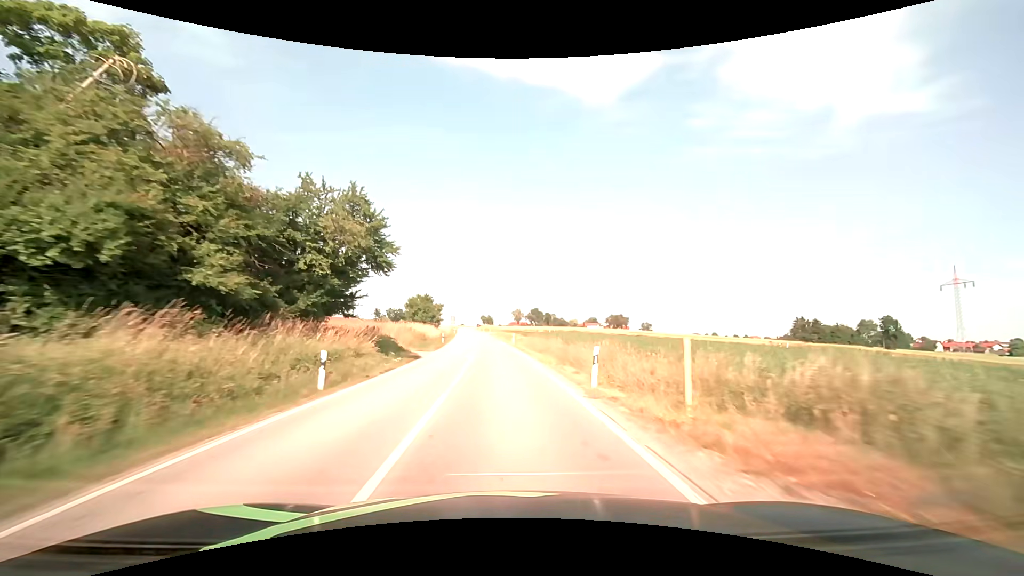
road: secondary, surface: asphalt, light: Day
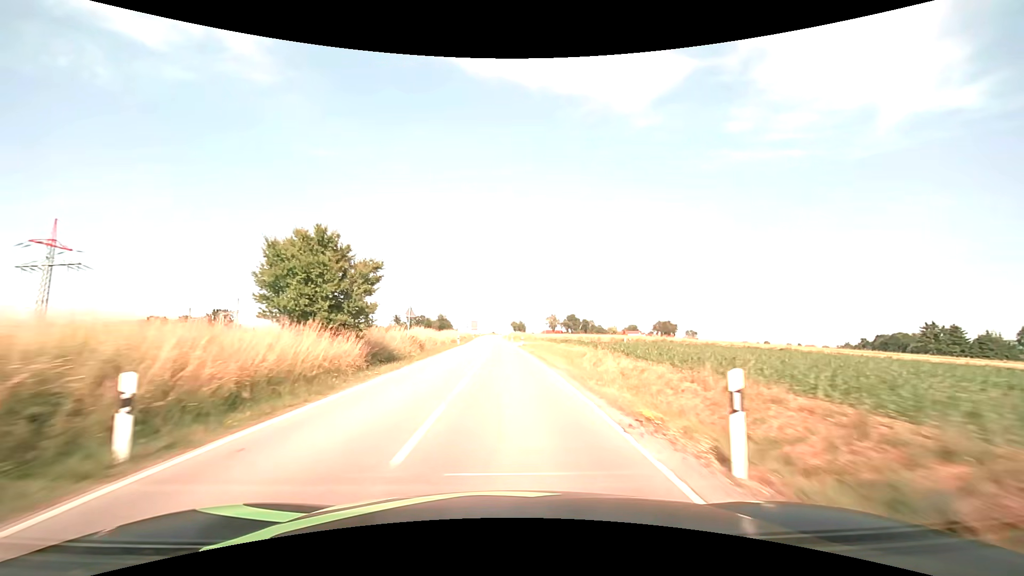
(-1.4, +44.2) m; -4°
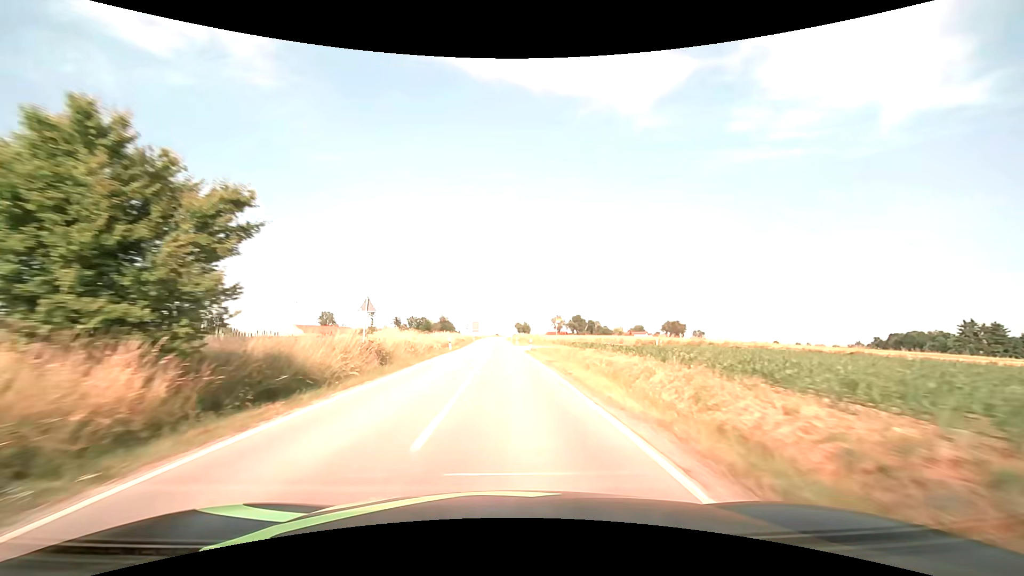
(-0.1, +11.7) m; 0°
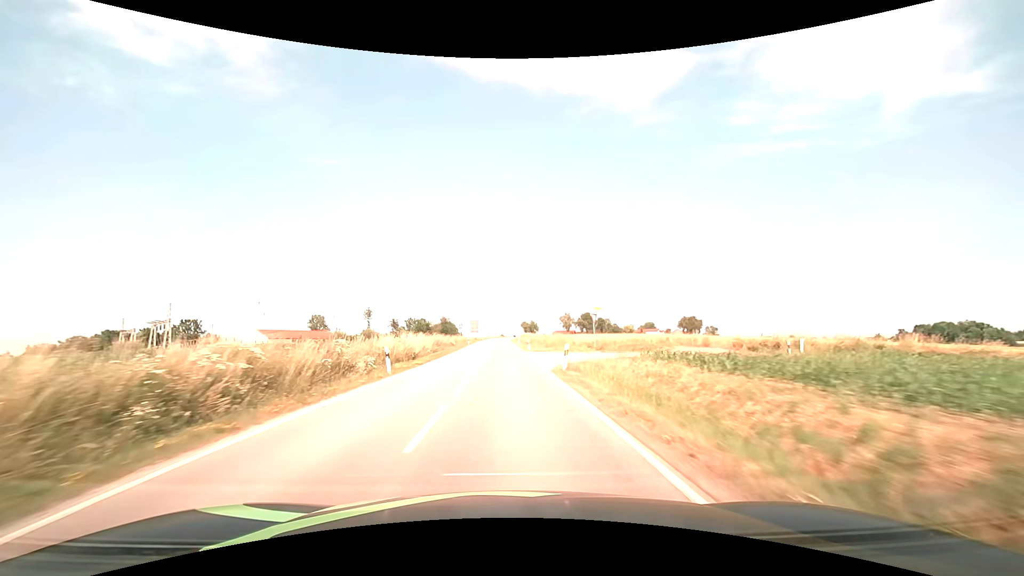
(-0.1, +24.1) m; -1°
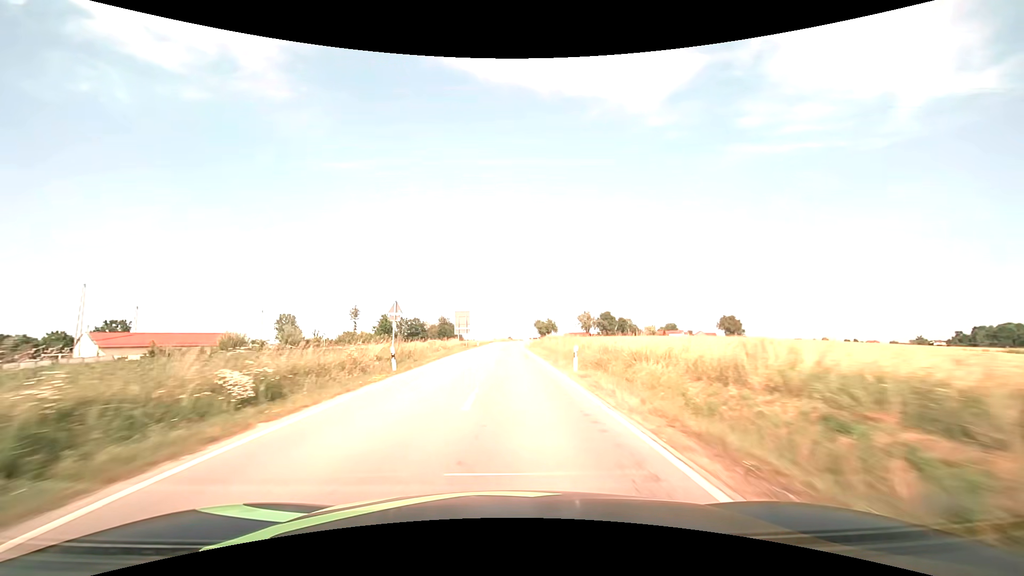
(-0.9, +51.5) m; -1°
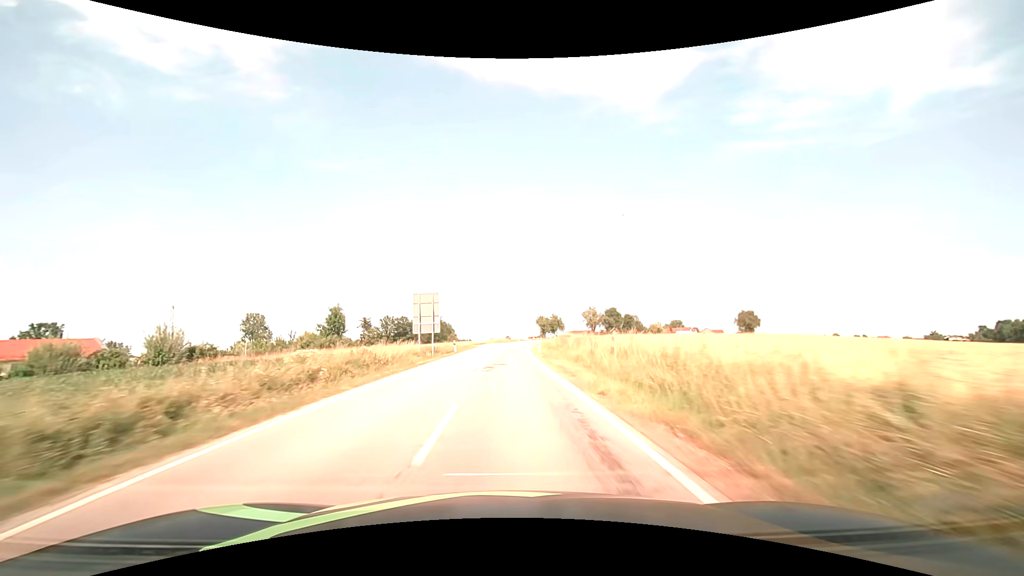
(+0.1, +27.3) m; 0°
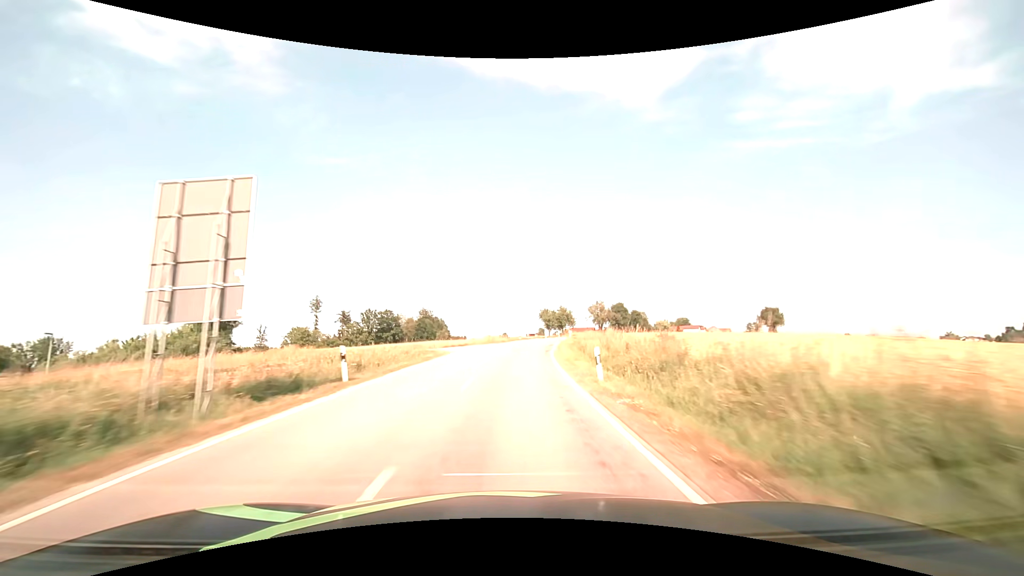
(0.0, +28.0) m; 0°
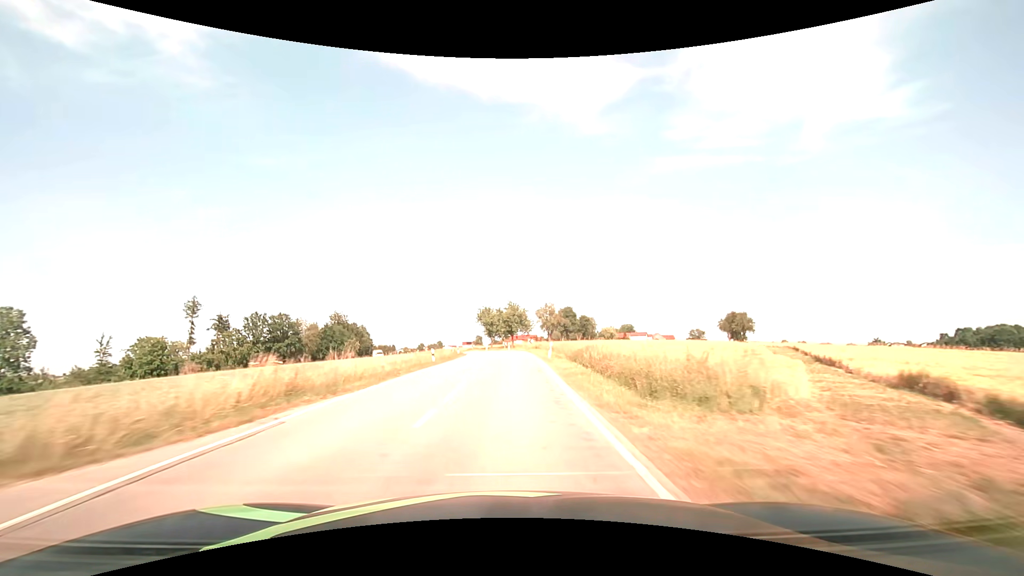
(+2.4, +40.6) m; +7°
(0, +10) (0, +20) (0, +30) (0, +40) (0, +50) (-1, +60) (-3, +70) (-5, +80) (-7, +89) (-11, +99) m
